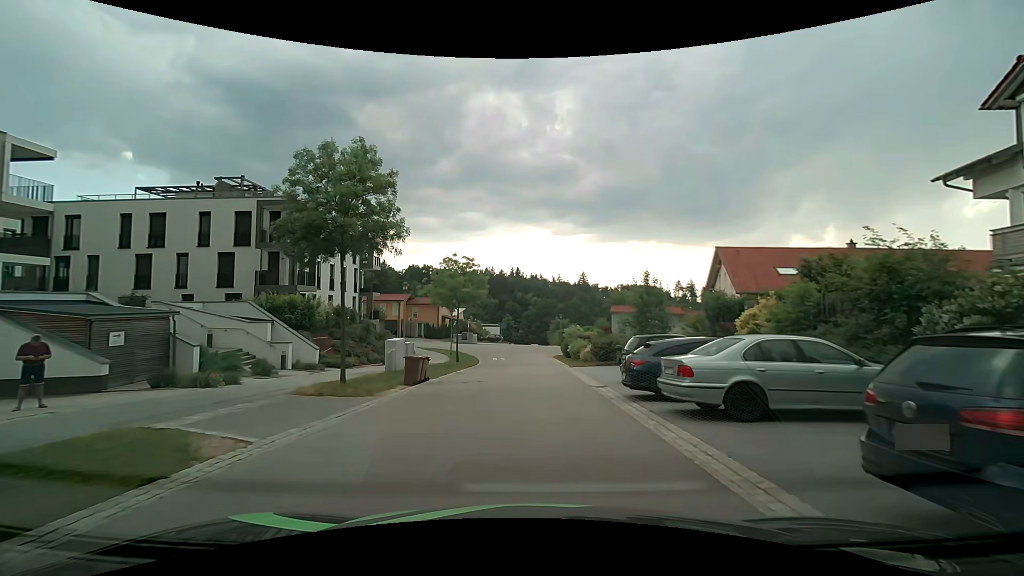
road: residential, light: Day
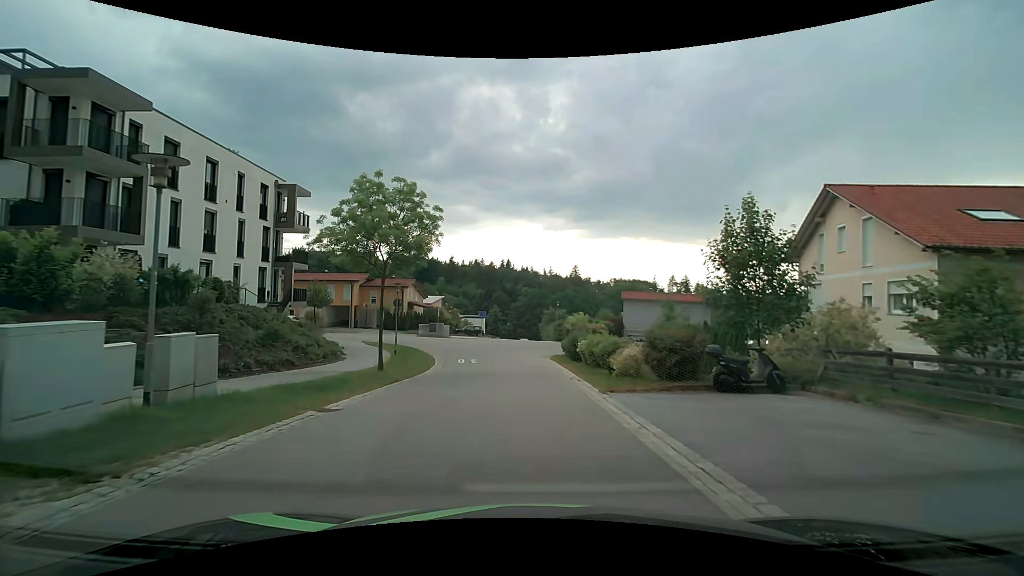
(+0.3, +16.1) m; +1°
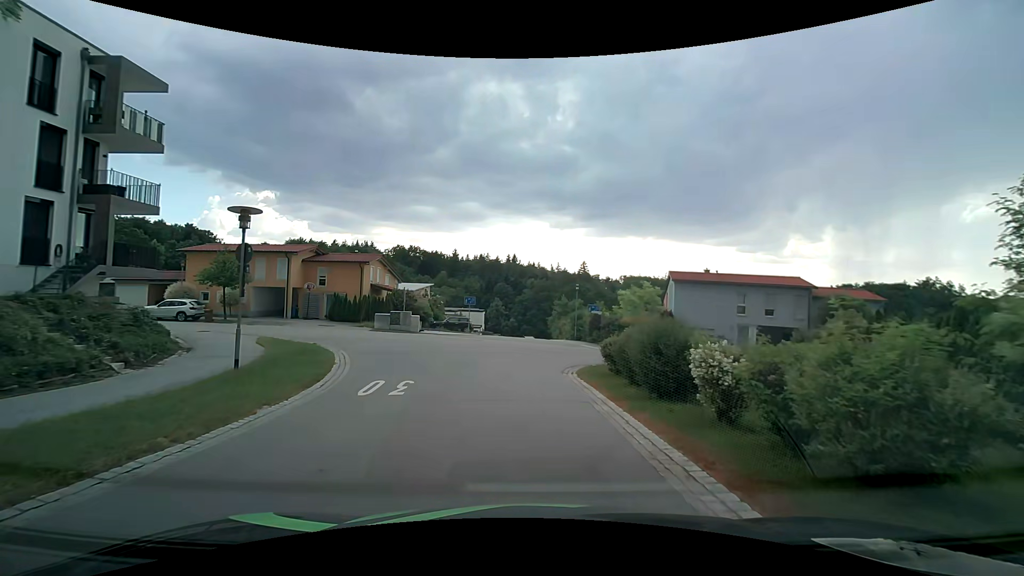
(+0.1, +16.8) m; -1°
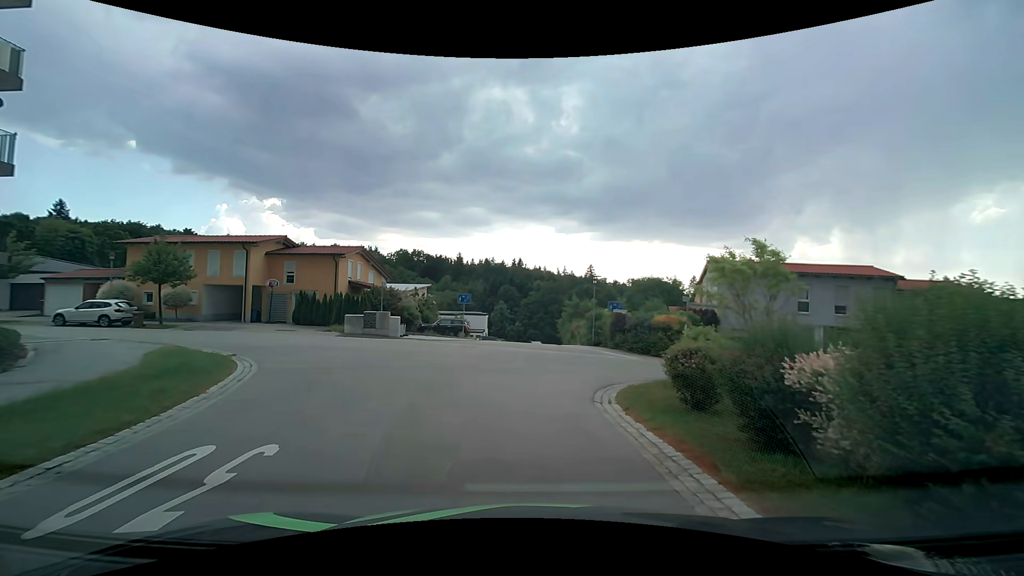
(0.0, +7.2) m; +1°
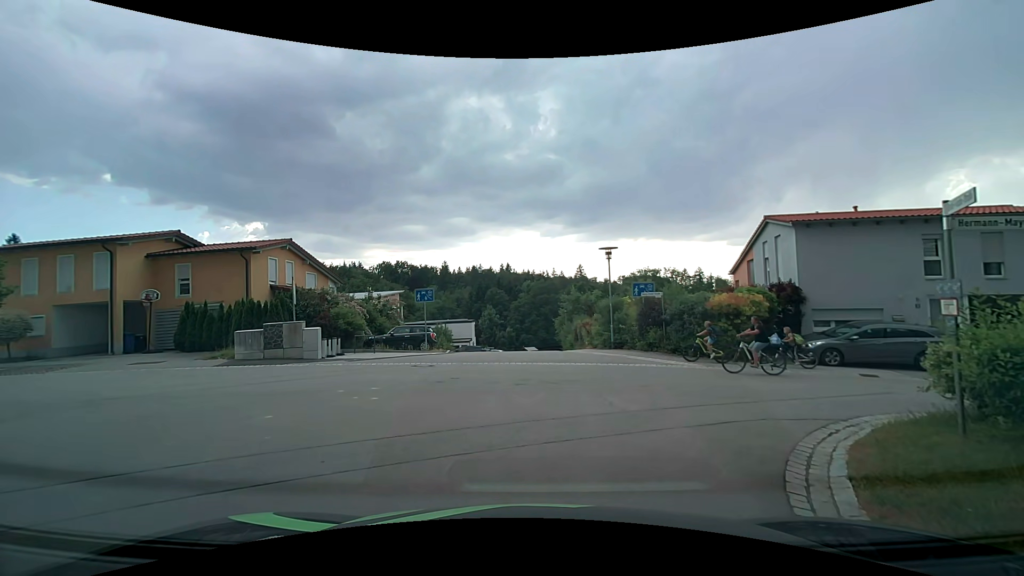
(-0.1, +10.1) m; +2°
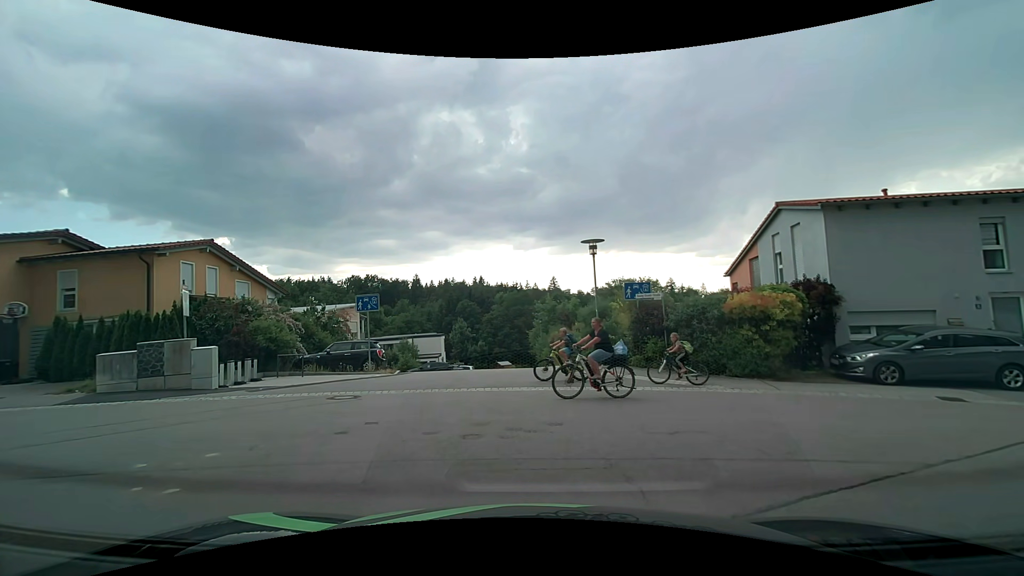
(0.0, +4.4) m; +1°
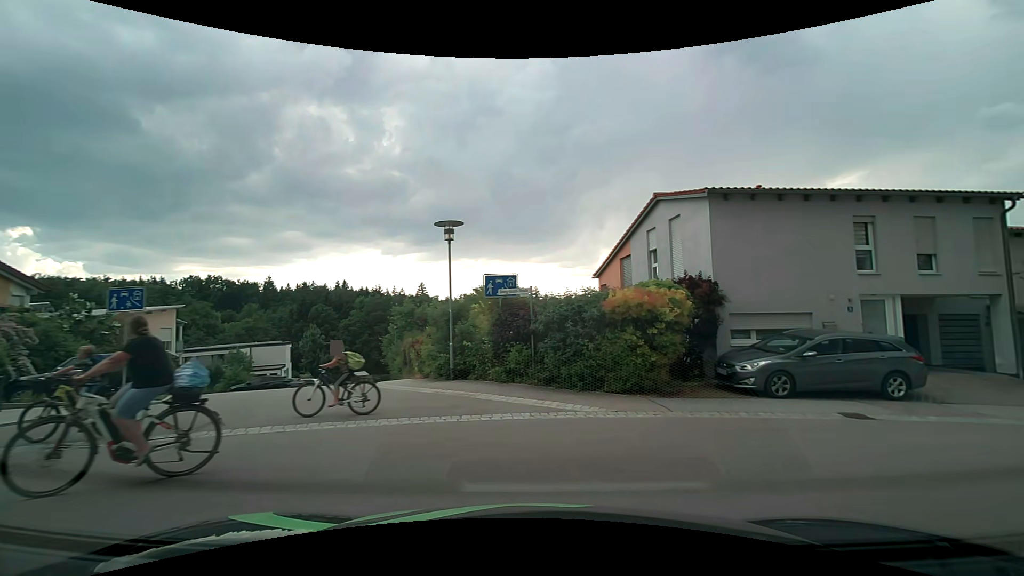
(+0.4, +4.1) m; +12°
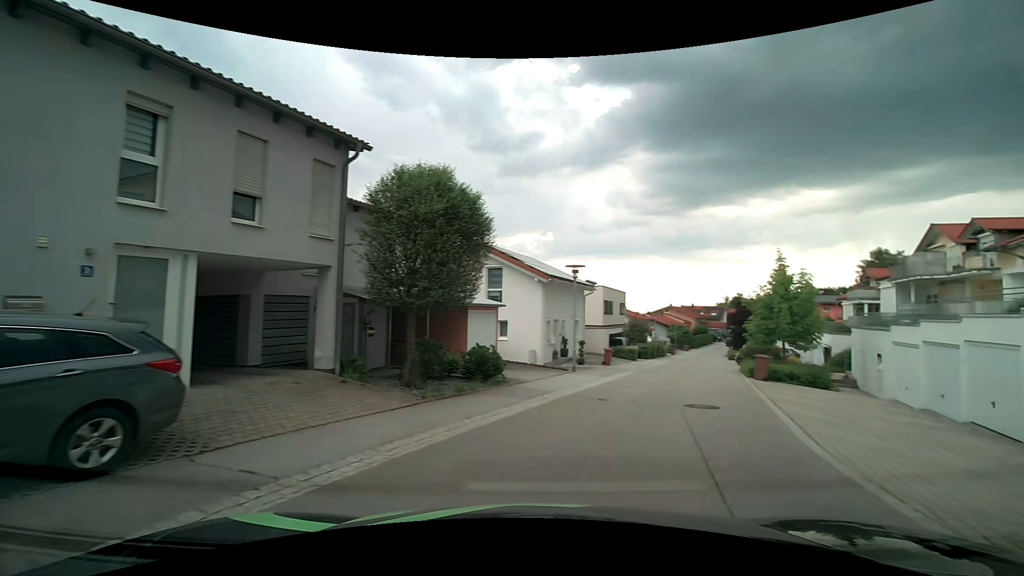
(+4.7, +7.3) m; +66°
(+3, +10) (+6, +19) (+9, +28) (+12, +38) (+16, +47) (+19, +57) (+22, +66) (+26, +76) (+30, +85) (+34, +94) m
